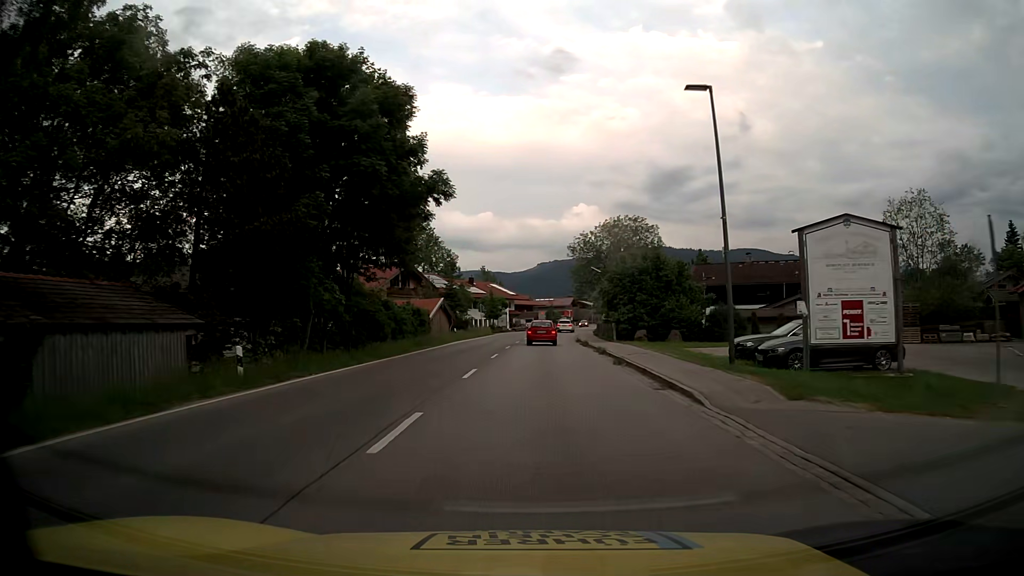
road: primary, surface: asphalt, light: Day
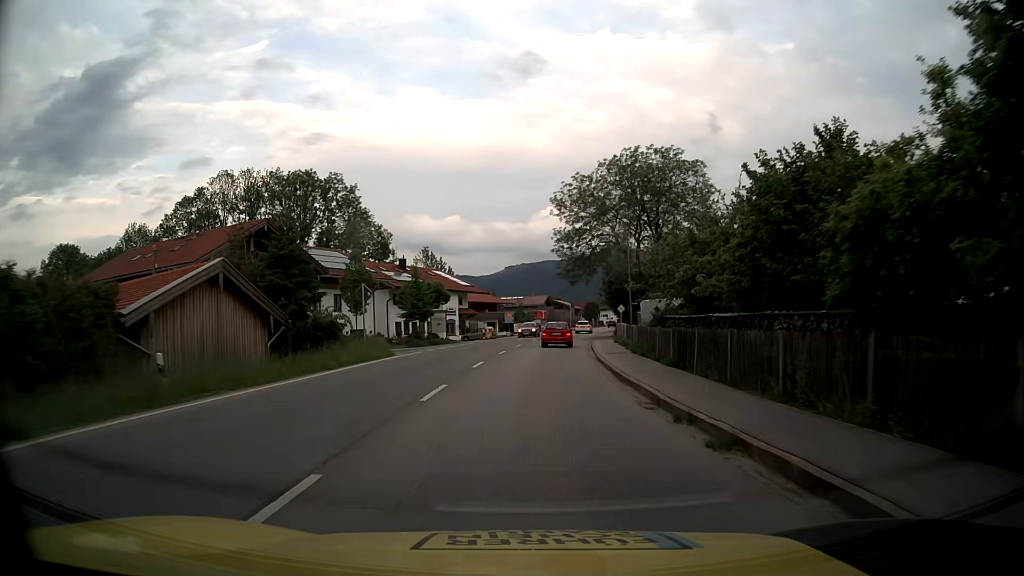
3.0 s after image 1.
(+0.8, +39.8) m; +2°
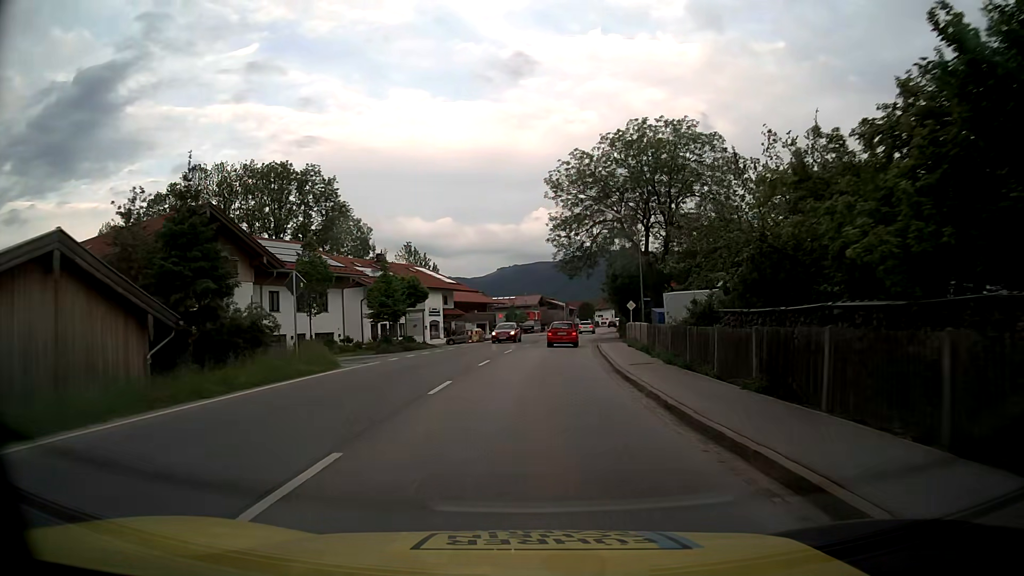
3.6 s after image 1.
(+0.1, +8.1) m; +1°
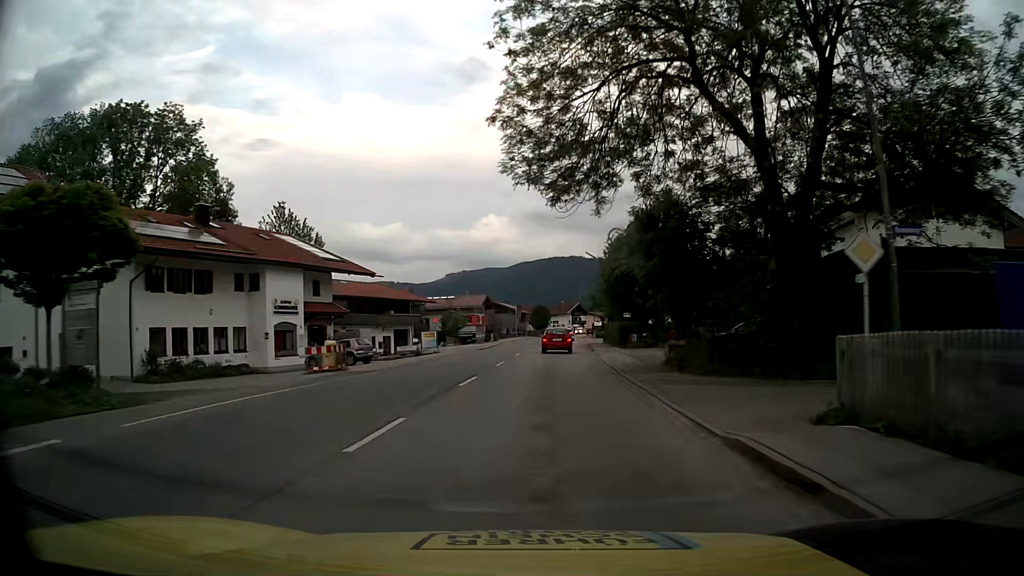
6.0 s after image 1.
(+0.9, +32.5) m; +4°
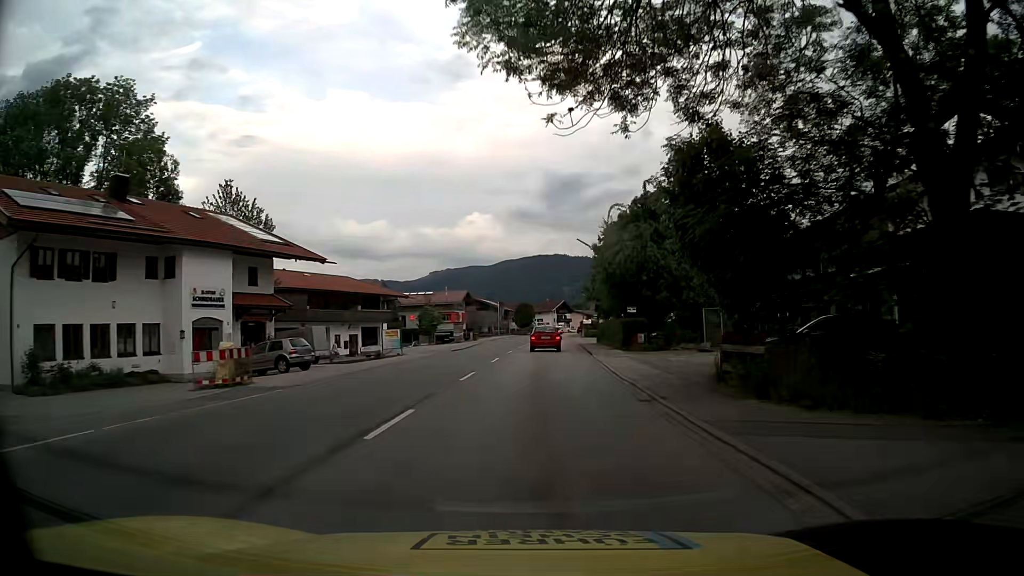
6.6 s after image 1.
(+0.1, +8.1) m; +1°
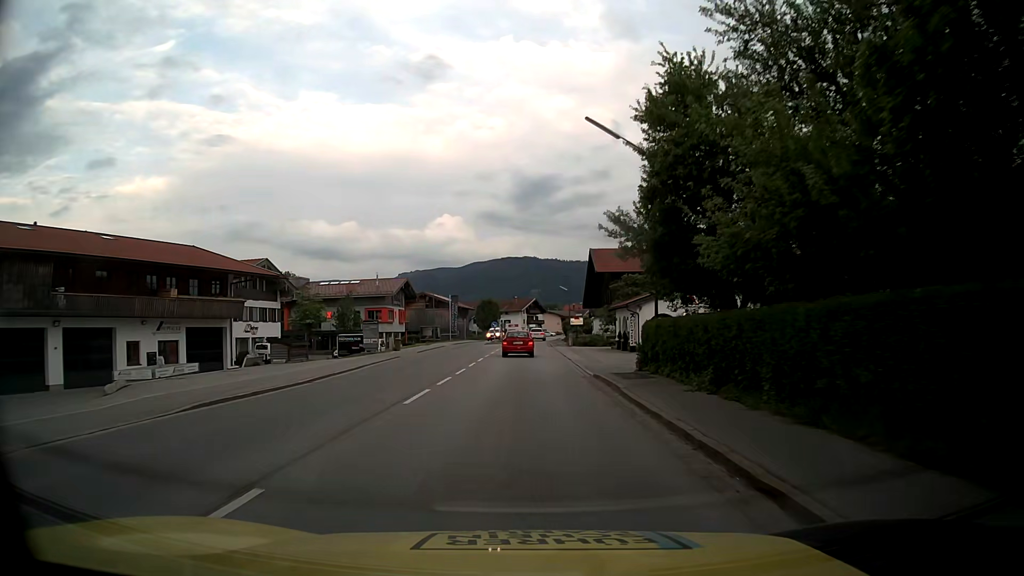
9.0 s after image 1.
(+1.1, +32.5) m; +3°
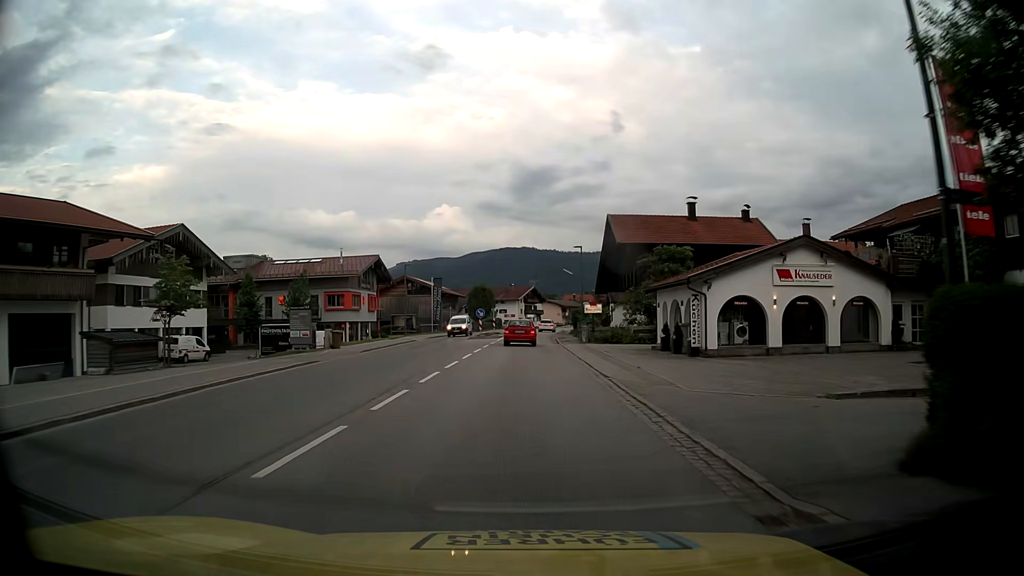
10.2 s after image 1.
(+0.1, +16.3) m; +1°
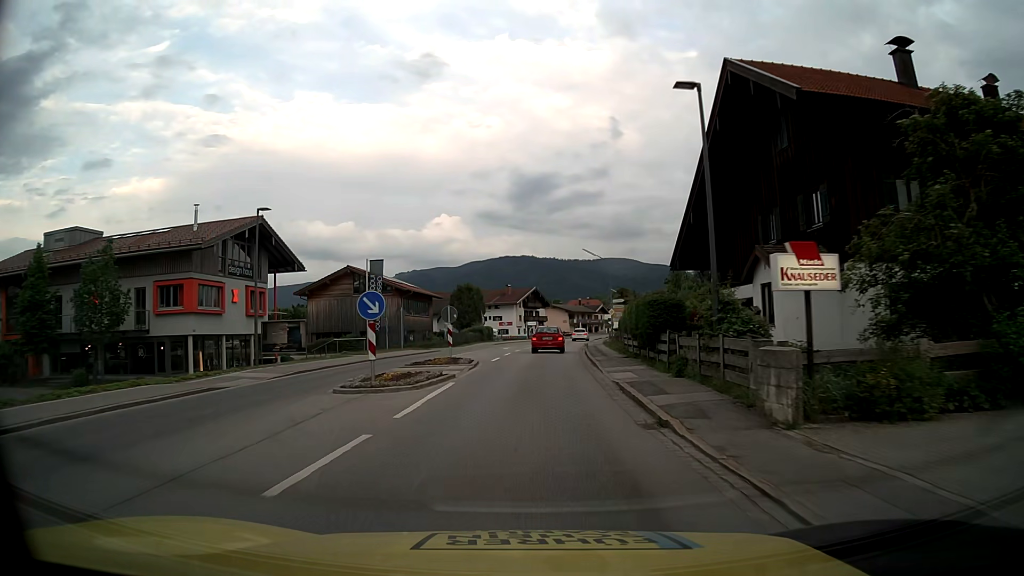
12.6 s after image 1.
(-0.1, +32.8) m; 0°
(0, +10) (0, +20) (+1, +30) (+1, +40) (+2, +50) (+3, +60) (+4, +70) (+6, +80) (+7, +90) (+9, +99) m
